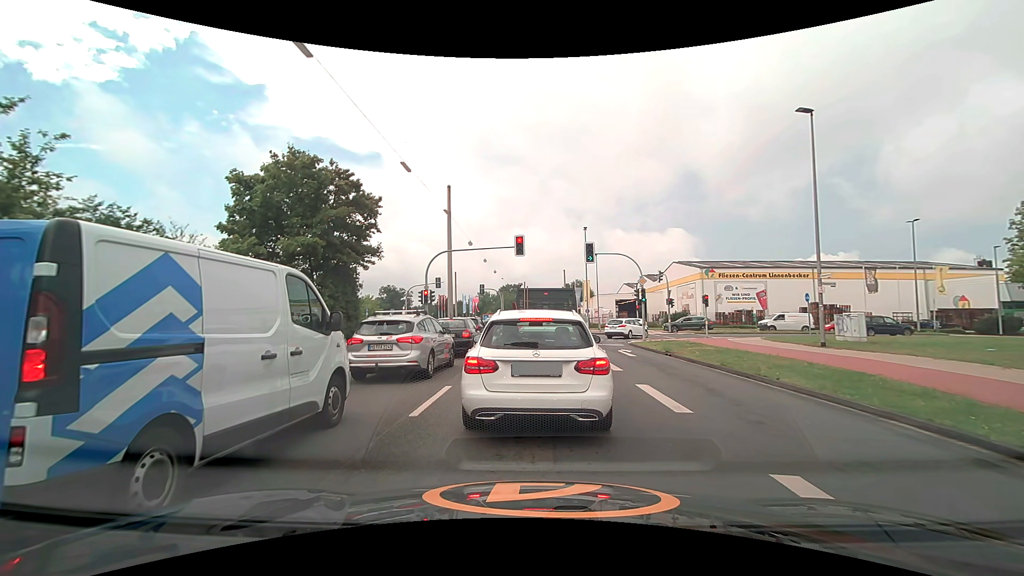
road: secondary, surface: asphalt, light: Day
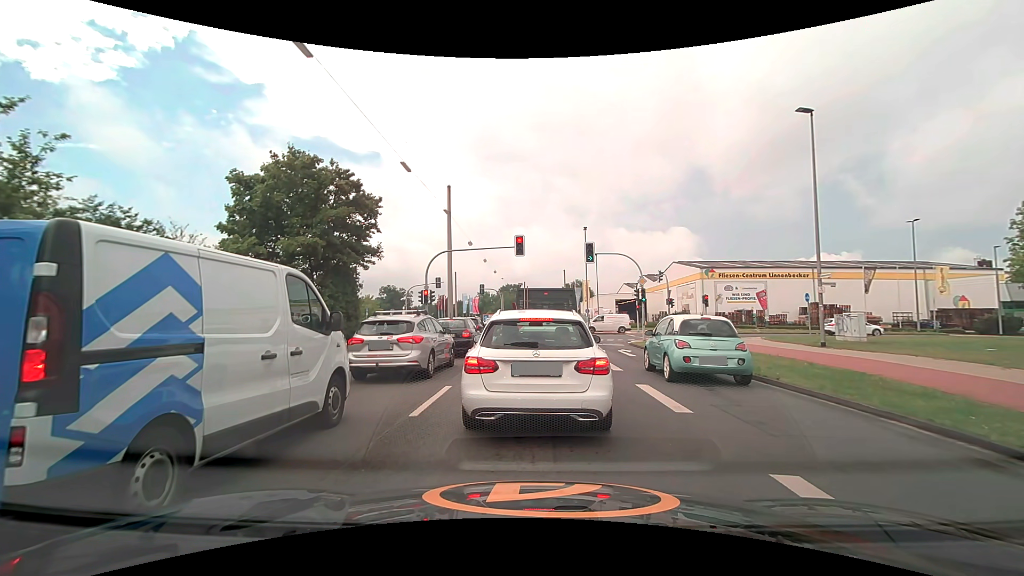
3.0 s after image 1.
(0.0, 0.0) m; 0°
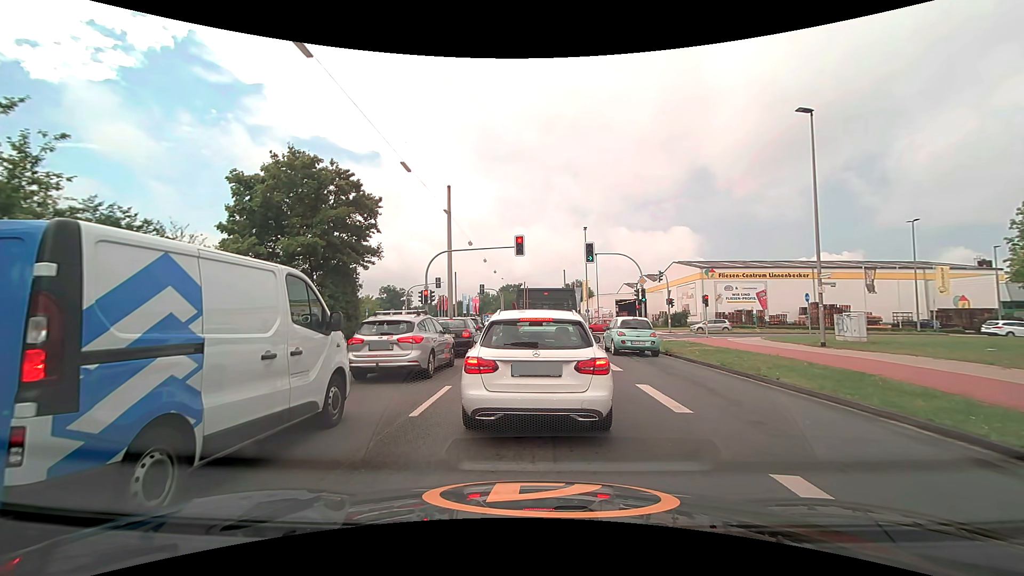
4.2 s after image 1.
(0.0, 0.0) m; 0°
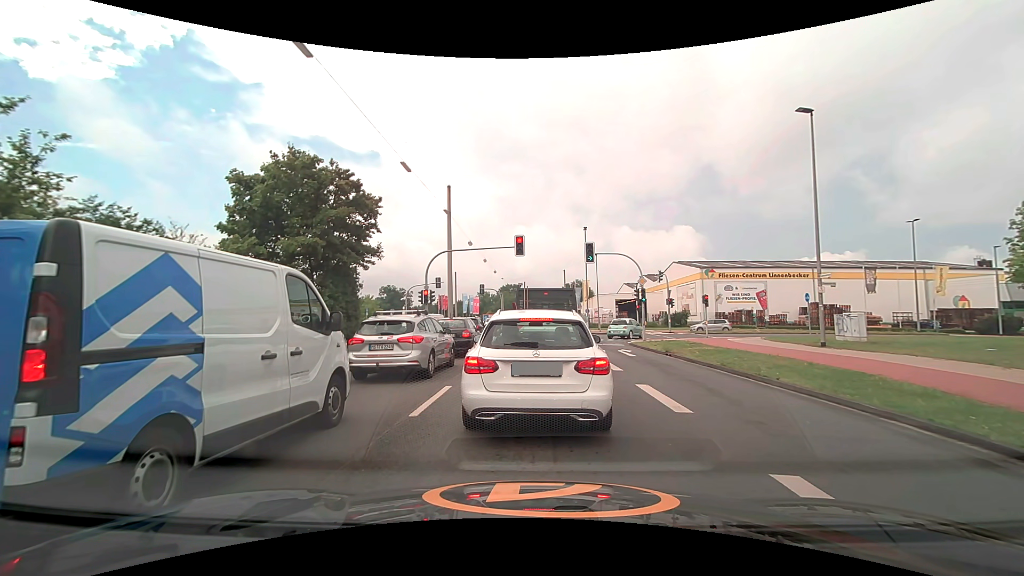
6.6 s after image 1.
(0.0, 0.0) m; 0°
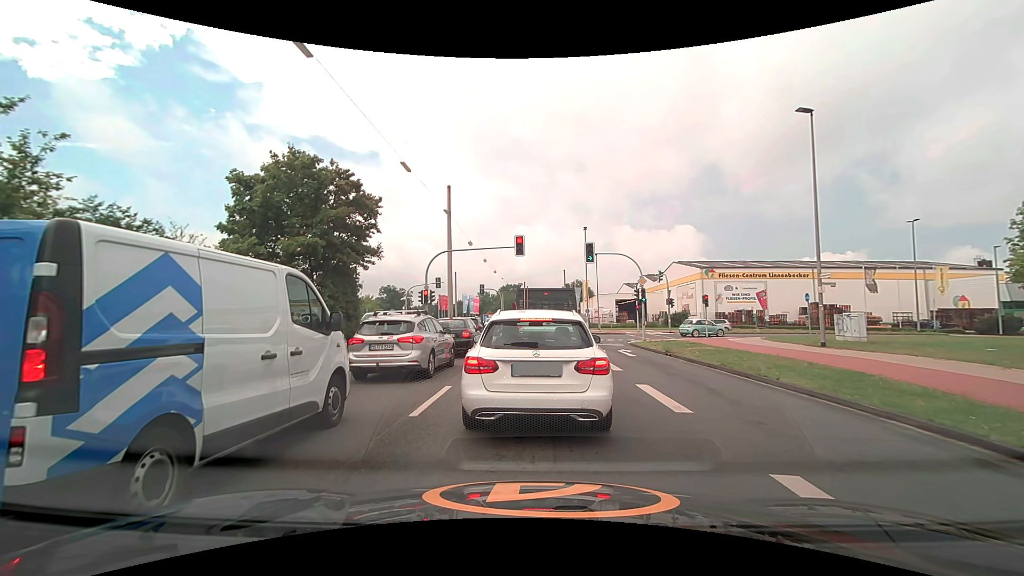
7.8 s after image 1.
(0.0, 0.0) m; 0°
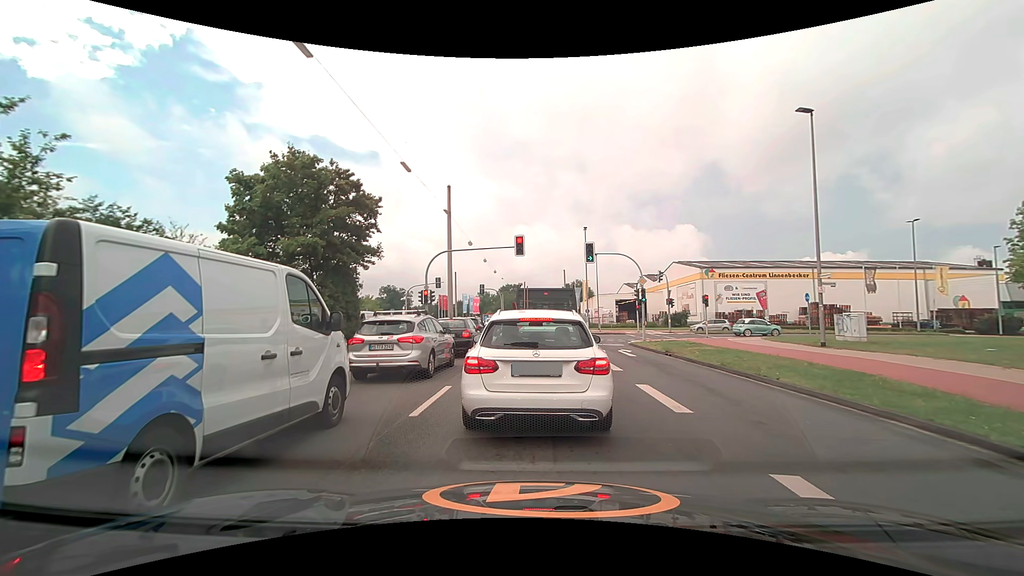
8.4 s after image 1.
(0.0, 0.0) m; 0°
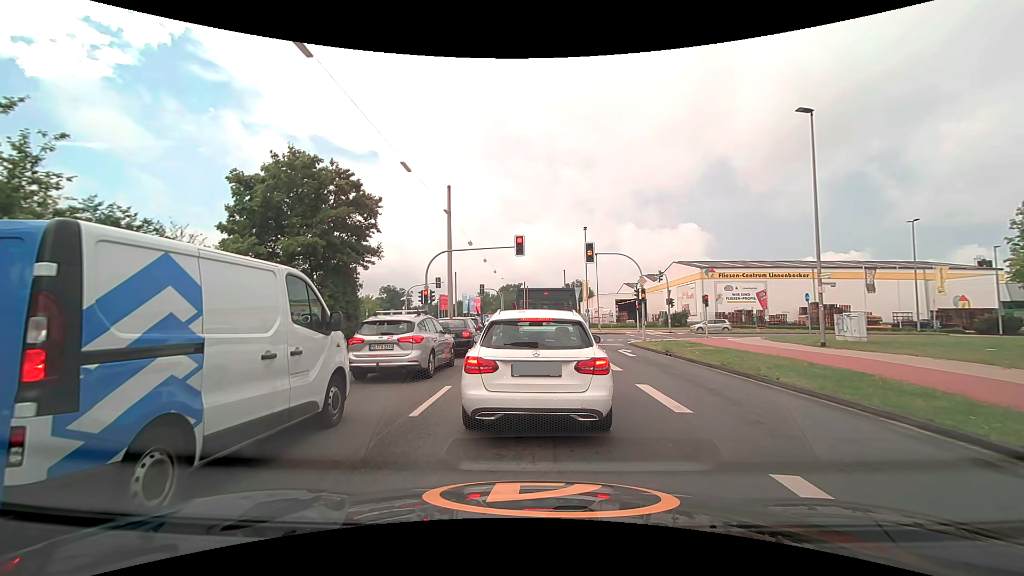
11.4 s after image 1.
(0.0, 0.0) m; 0°
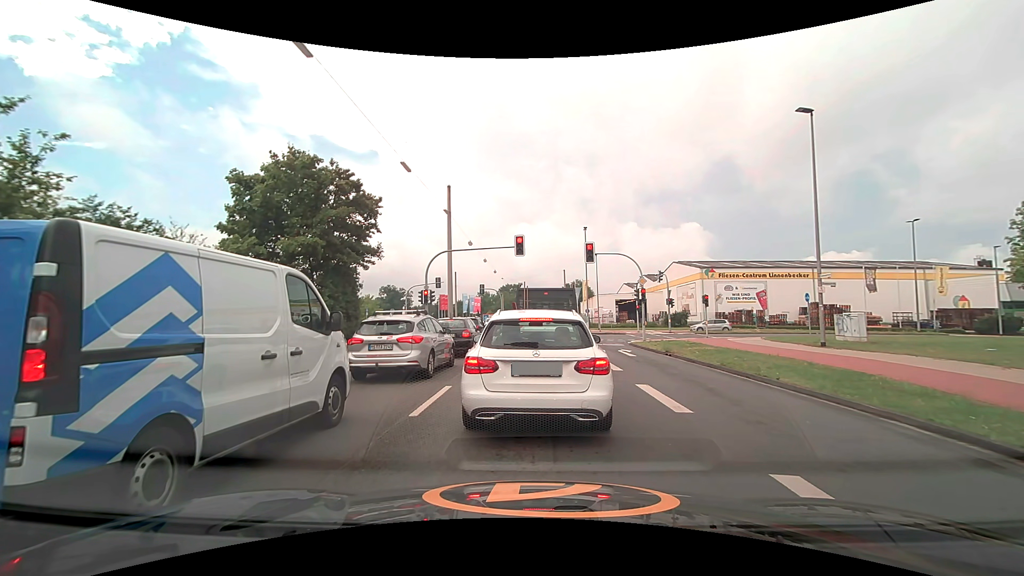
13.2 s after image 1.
(0.0, 0.0) m; 0°
(0, +10) (+1, +20) (+1, +30) (+1, +40) (+2, +50) (+2, +60) (+3, +70) (+3, +80) (+4, +90) (+5, +100) m
